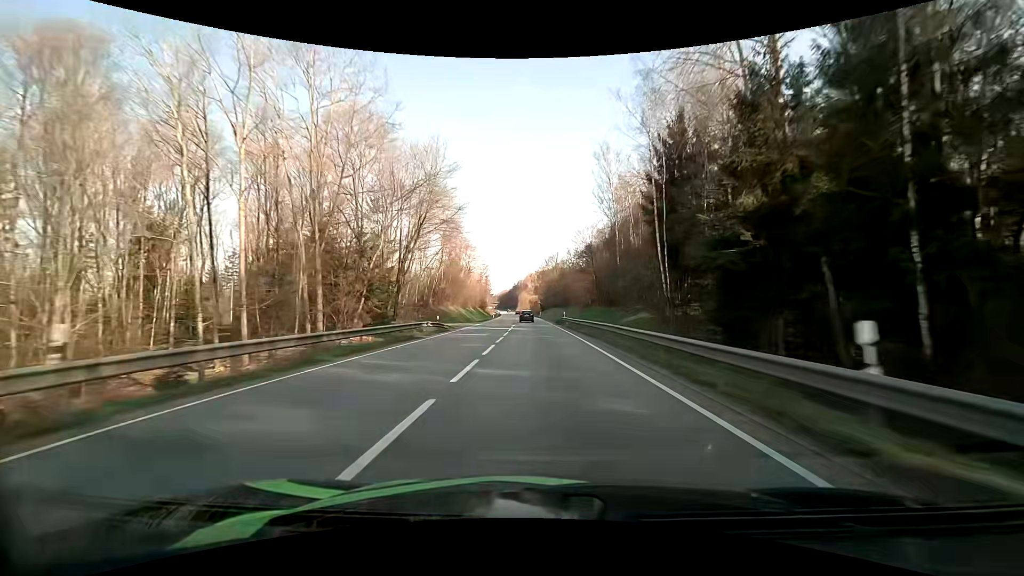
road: primary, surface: asphalt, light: Day
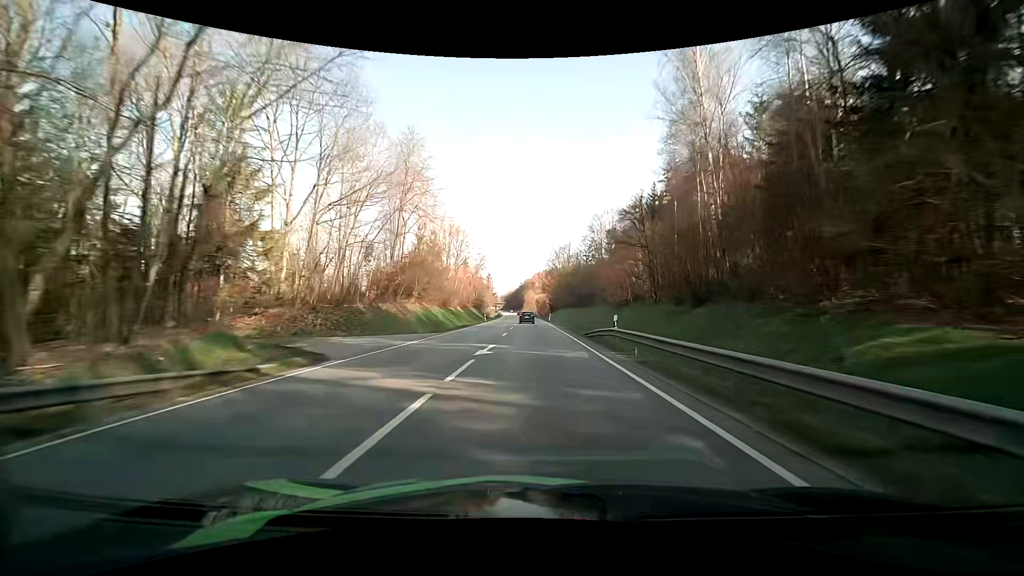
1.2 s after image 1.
(-0.3, +29.5) m; -1°
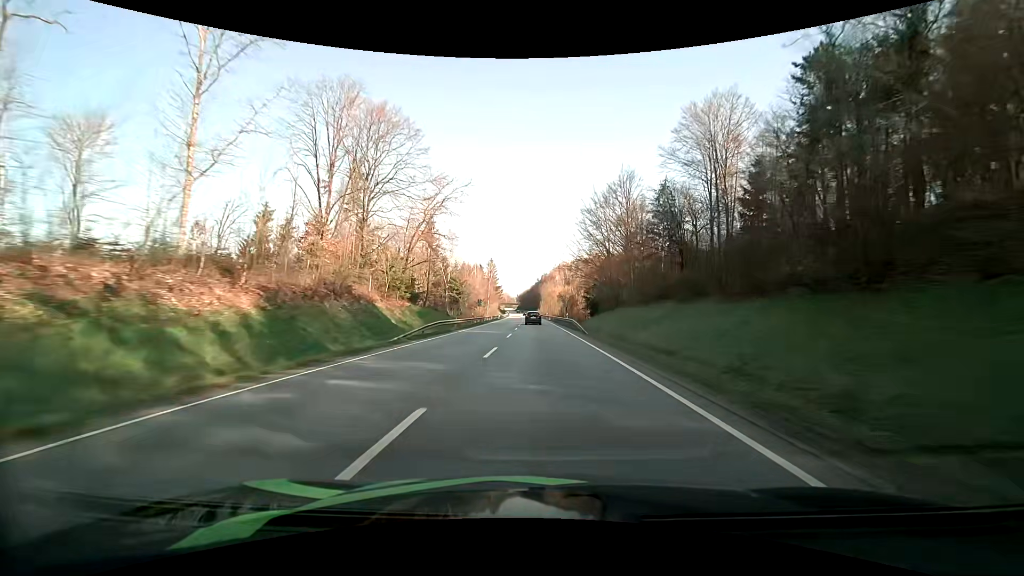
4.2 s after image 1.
(-2.0, +74.1) m; -2°
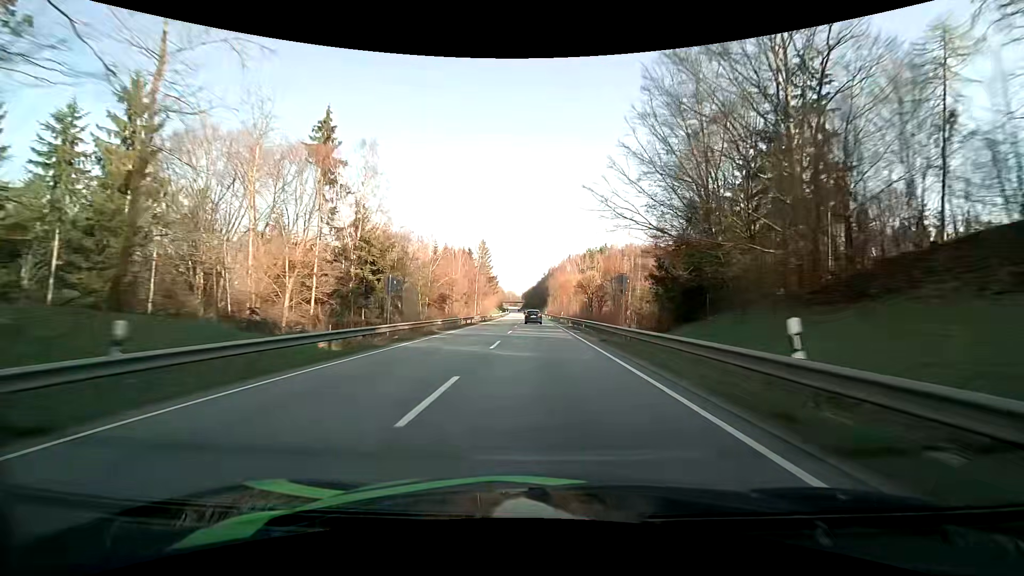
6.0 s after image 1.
(-0.4, +45.0) m; -1°
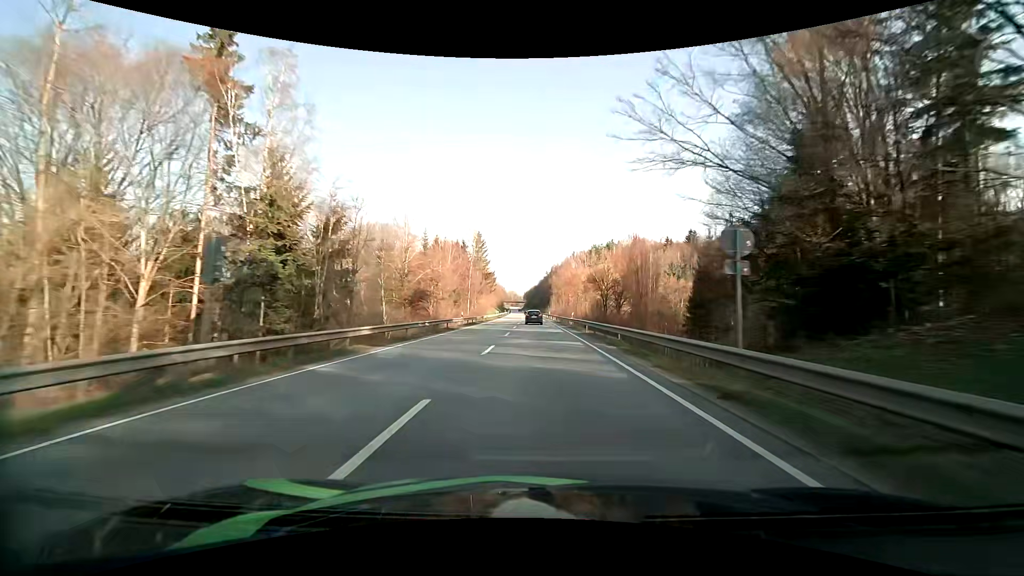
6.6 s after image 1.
(-0.1, +14.5) m; 0°
(0, +10) (0, +20) (0, +30) (0, +40) (0, +50) (0, +60) (0, +70) (-1, +80) (-1, +90) (-1, +100) m
